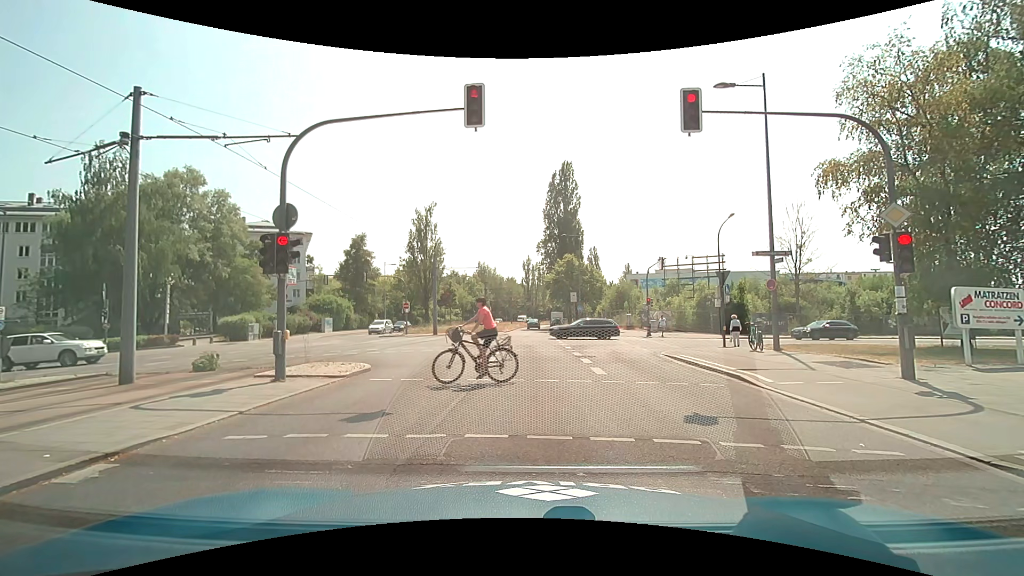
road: secondary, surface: asphalt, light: Day
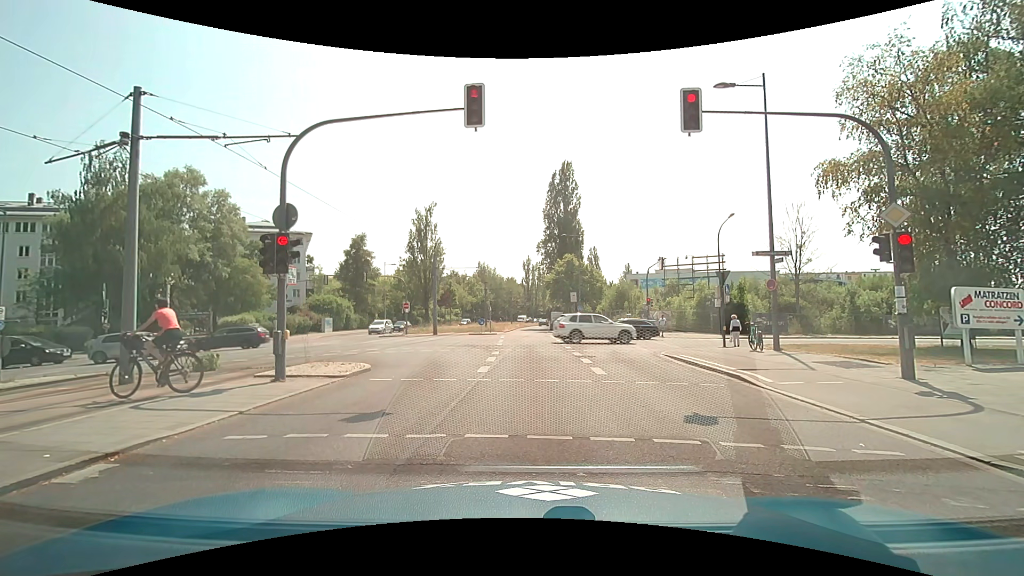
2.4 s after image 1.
(0.0, 0.0) m; 0°
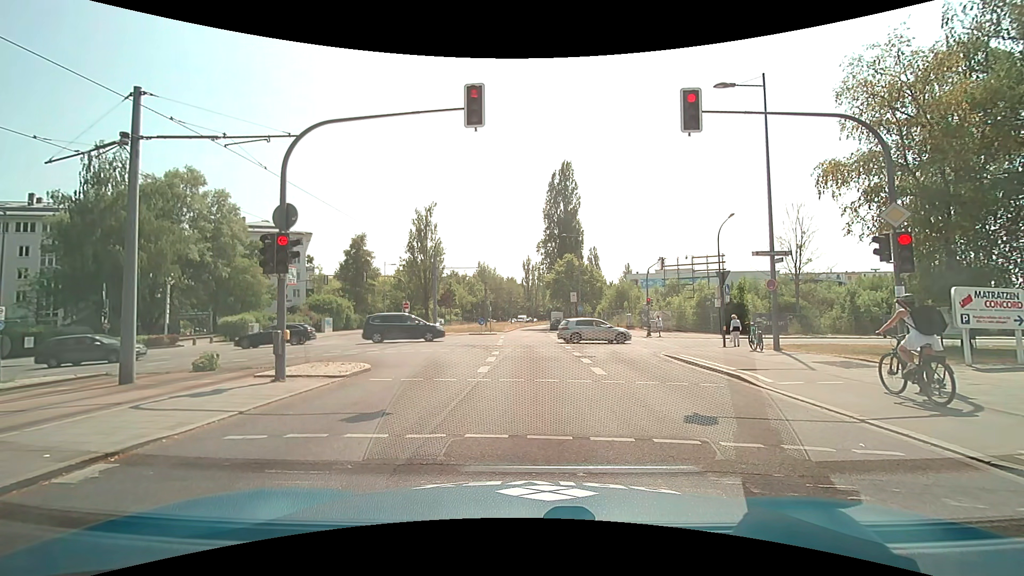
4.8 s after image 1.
(0.0, 0.0) m; 0°
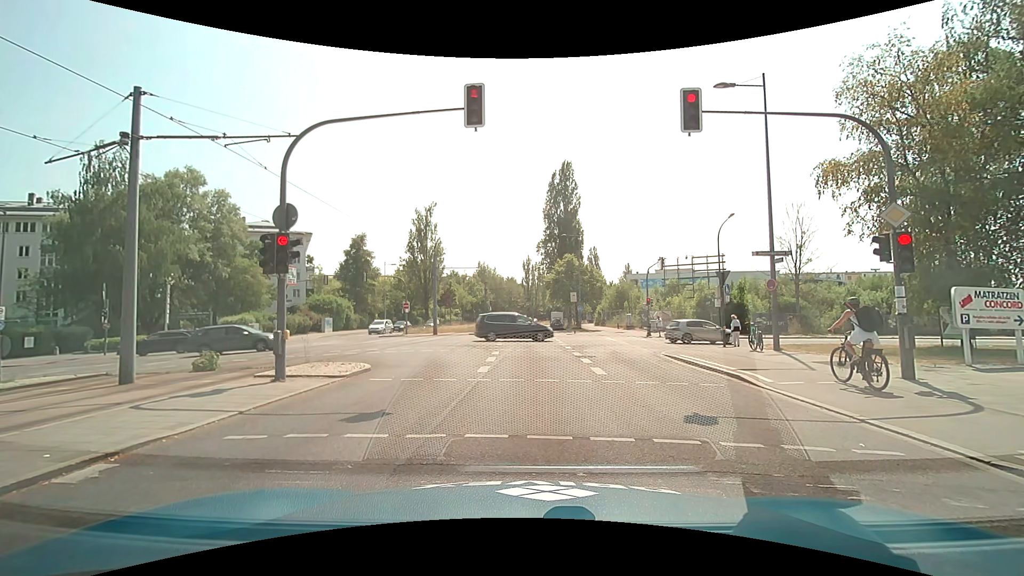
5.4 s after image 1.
(0.0, 0.0) m; 0°
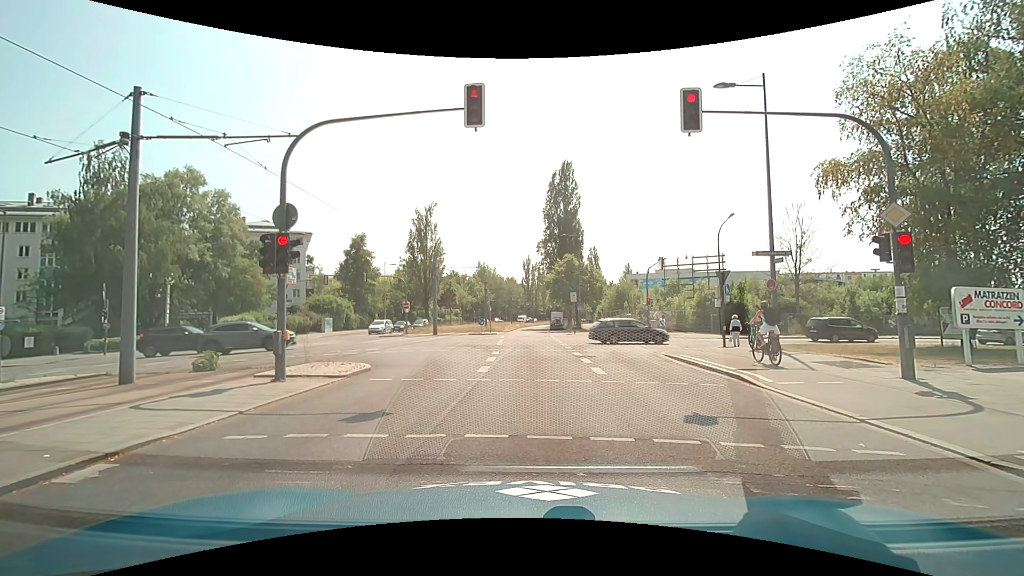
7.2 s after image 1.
(0.0, 0.0) m; 0°
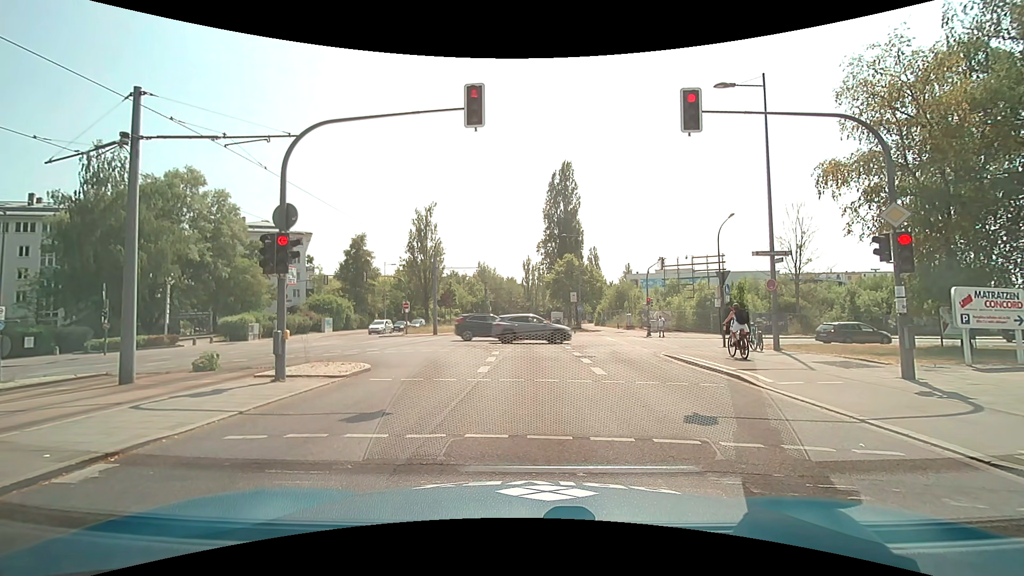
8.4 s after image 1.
(0.0, 0.0) m; 0°
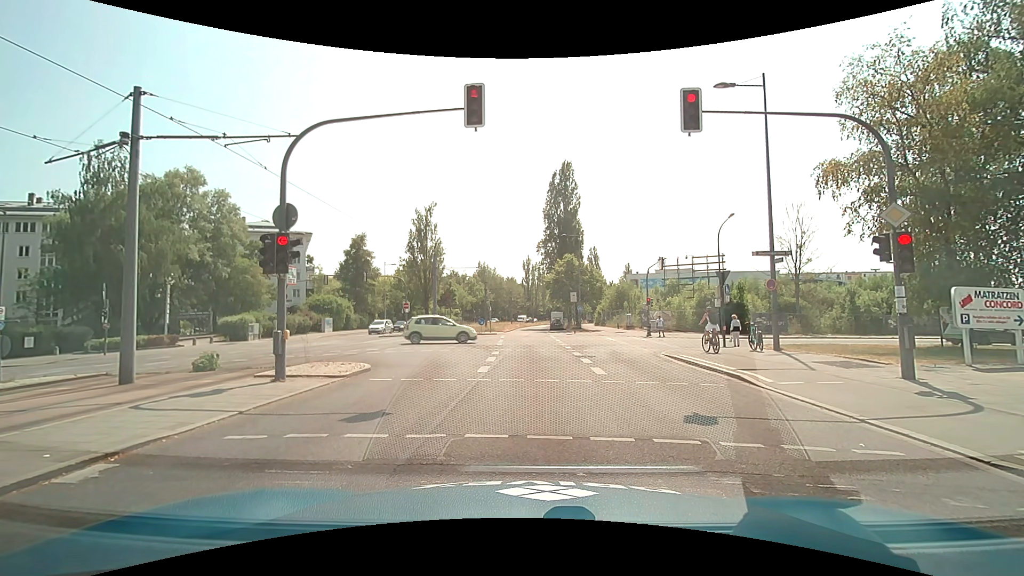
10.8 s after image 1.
(0.0, 0.0) m; 0°
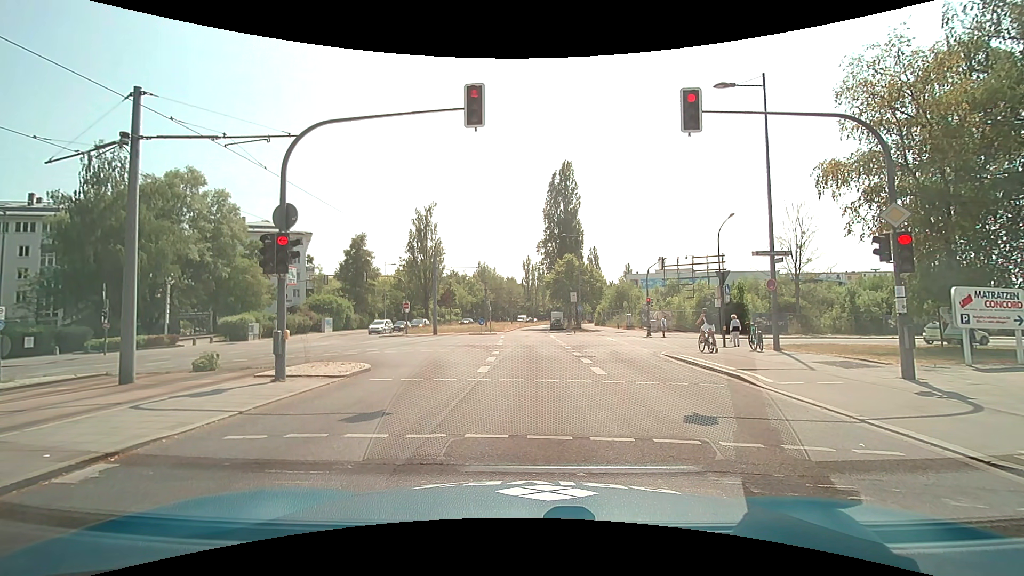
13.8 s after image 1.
(0.0, 0.0) m; 0°
(0, +10) (+1, +20) (+1, +30) (+1, +40) (+1, +50) (+2, +60) (+2, +70) (+3, +80) (+4, +90) (+5, +100) m
